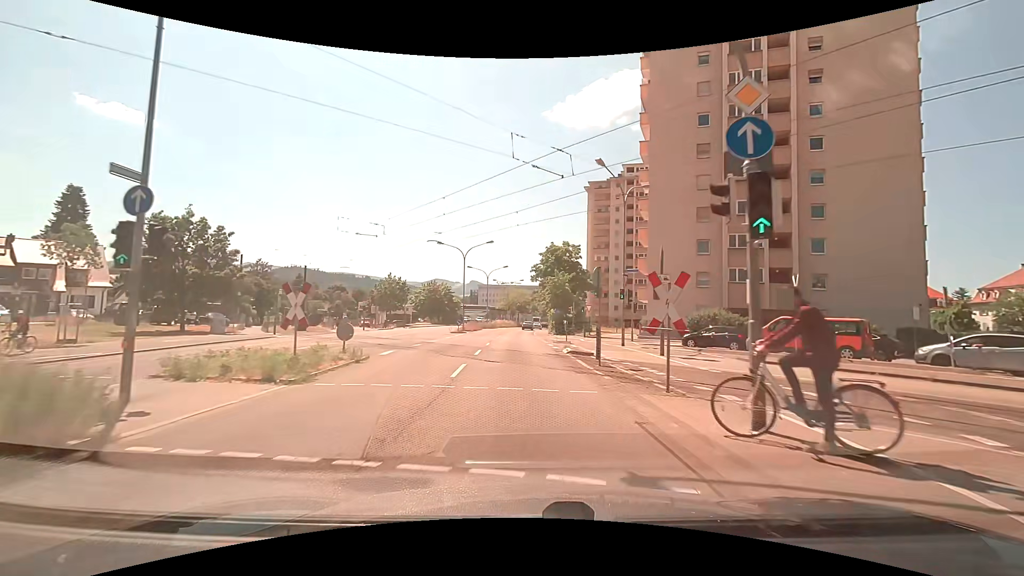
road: secondary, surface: asphalt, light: Day
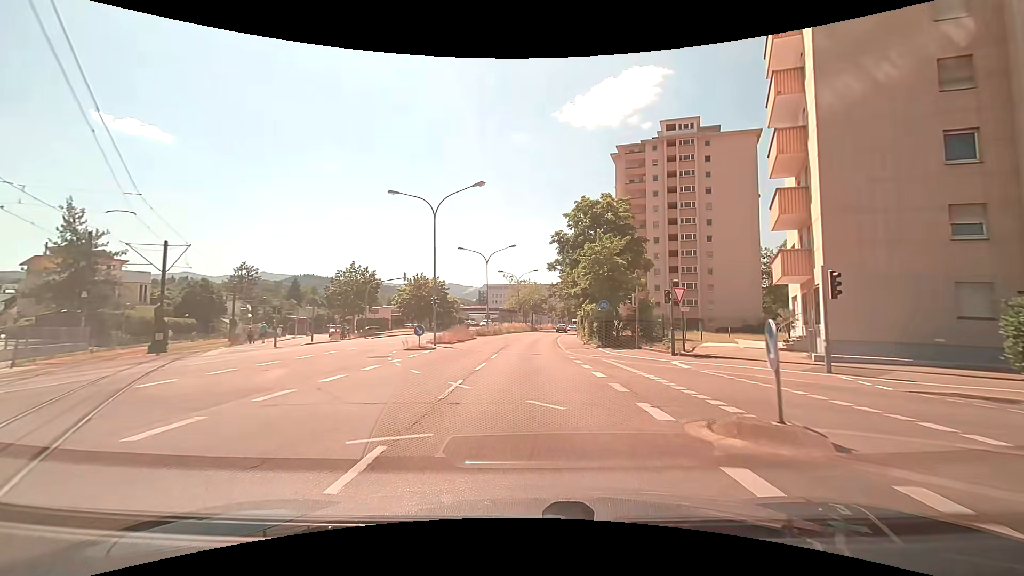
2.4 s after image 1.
(-0.3, +24.2) m; -2°
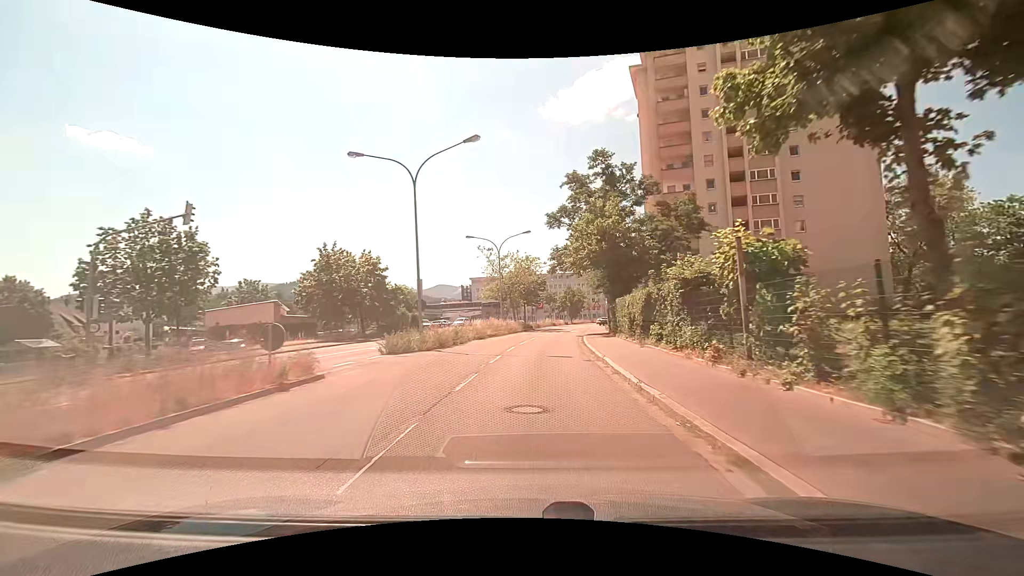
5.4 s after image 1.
(+0.9, +31.6) m; +2°
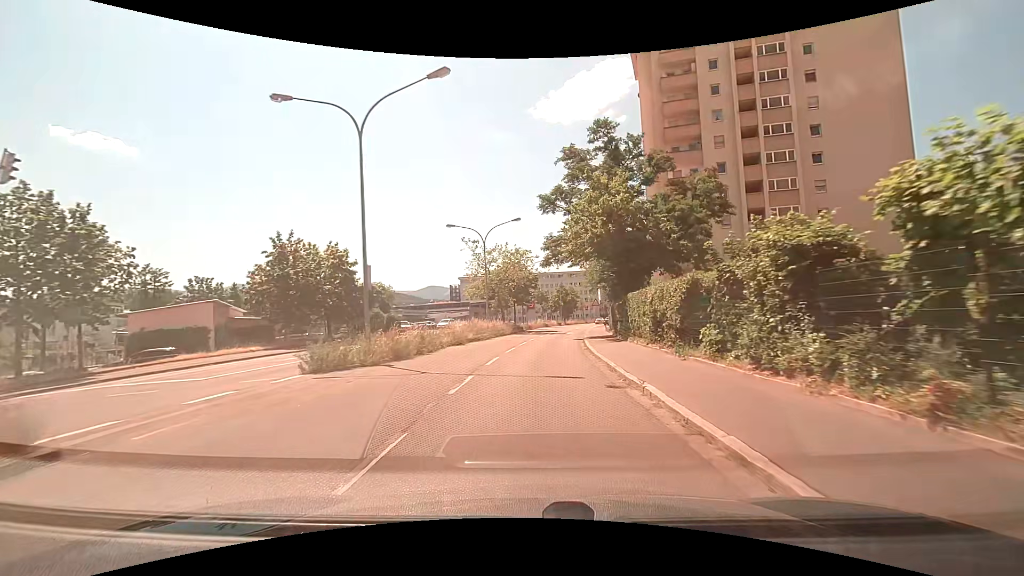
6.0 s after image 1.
(0.0, +6.4) m; 0°
